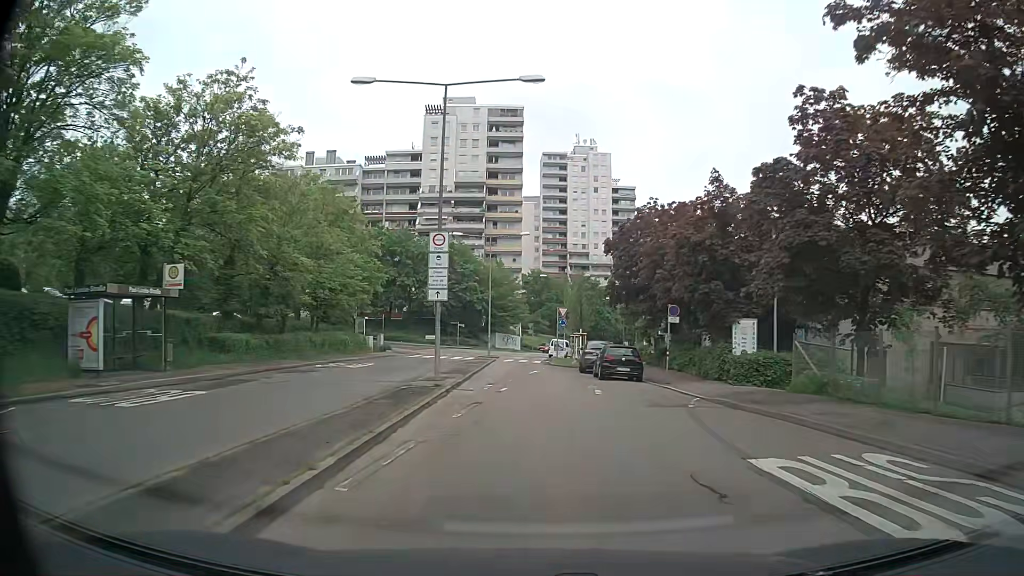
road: secondary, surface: asphalt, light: Day
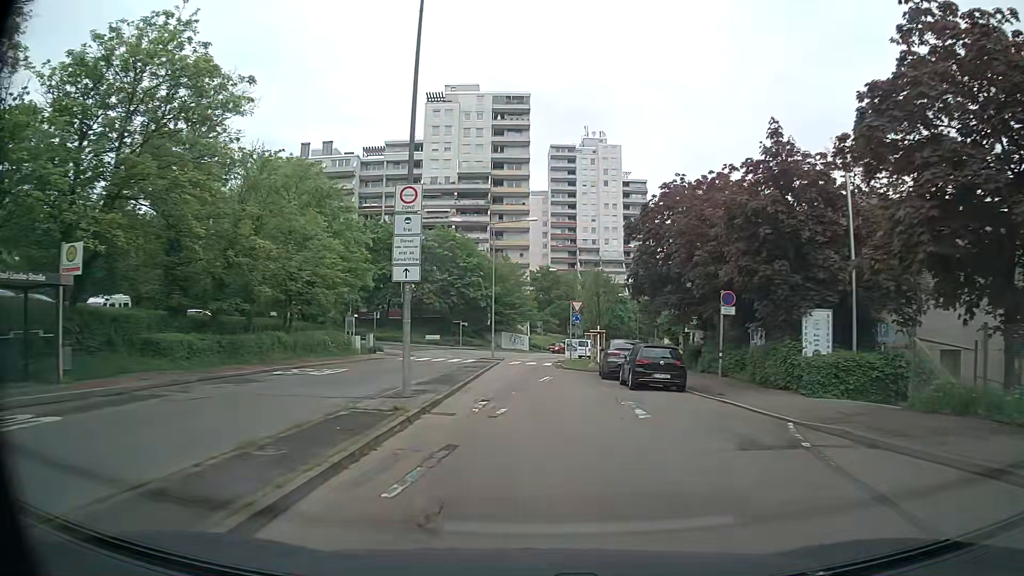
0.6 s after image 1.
(0.0, +6.2) m; 0°
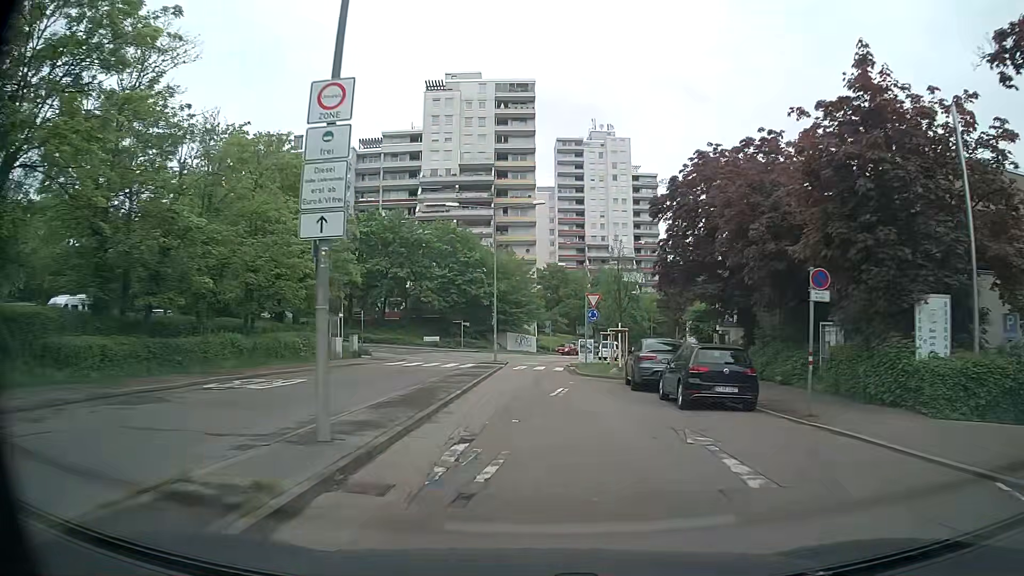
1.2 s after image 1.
(-0.1, +6.1) m; 0°
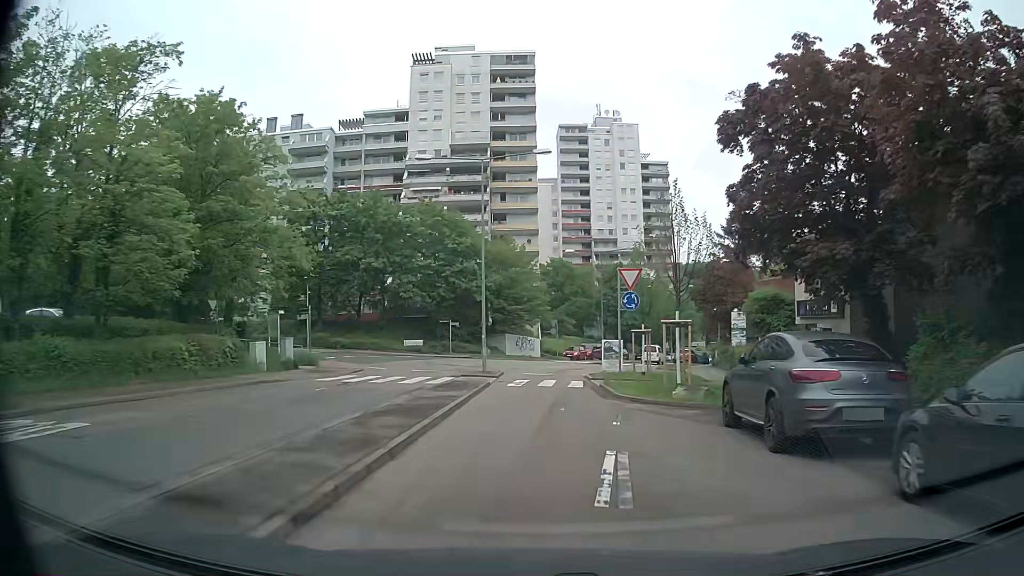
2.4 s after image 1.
(-0.1, +11.8) m; 0°
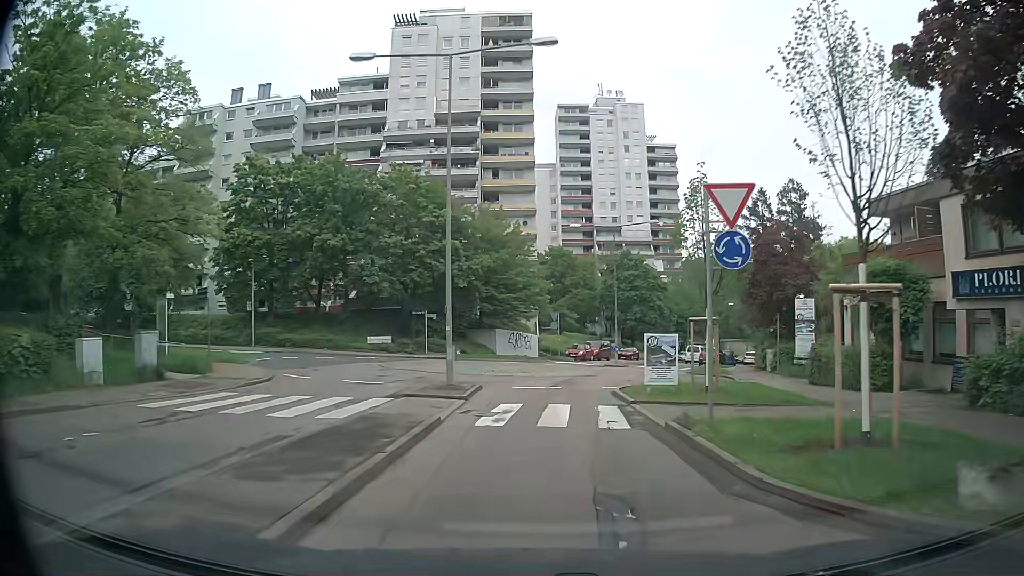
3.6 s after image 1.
(-0.1, +11.3) m; 0°
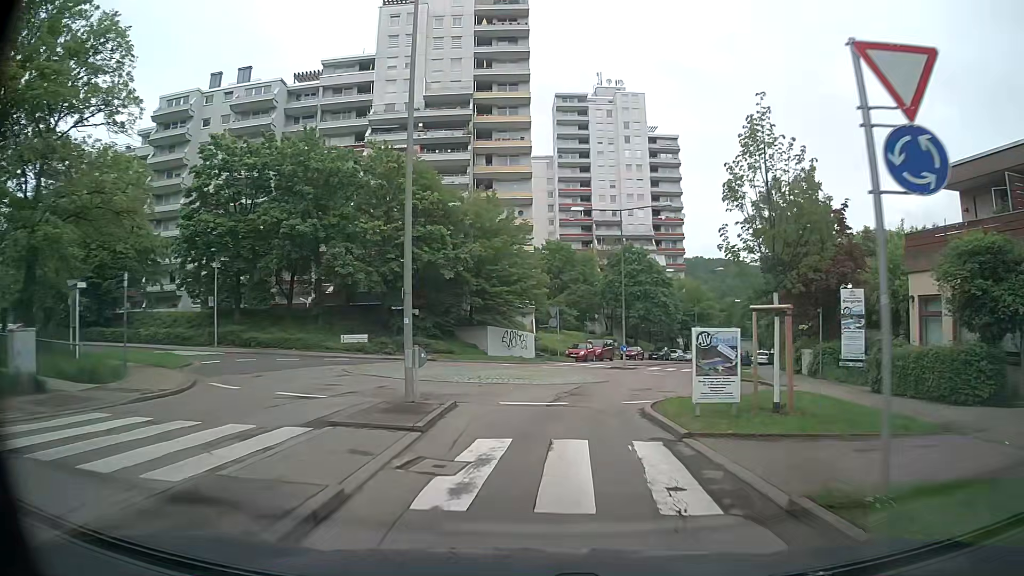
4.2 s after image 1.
(0.0, +5.5) m; +1°
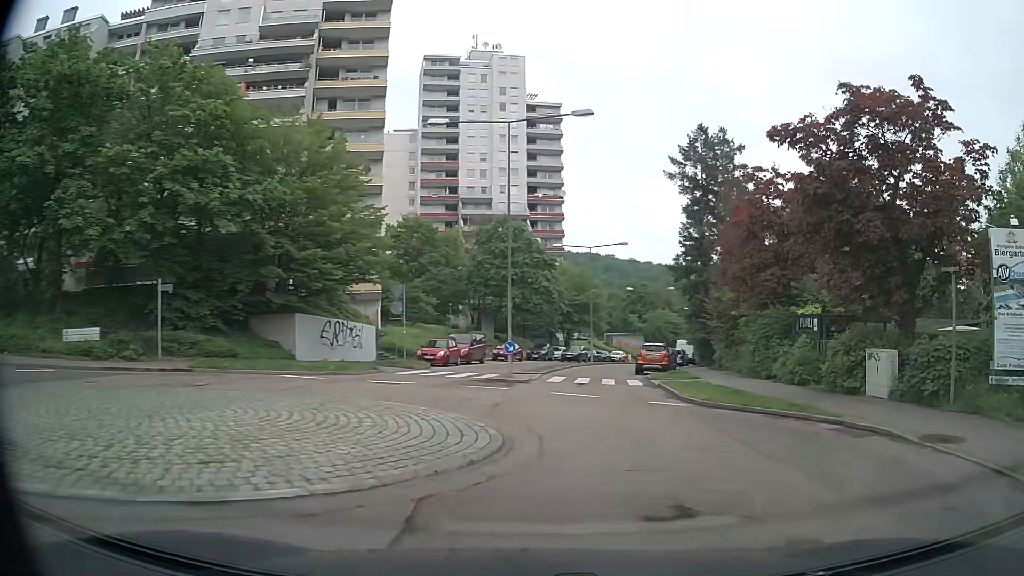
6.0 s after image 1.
(+0.9, +16.2) m; +10°
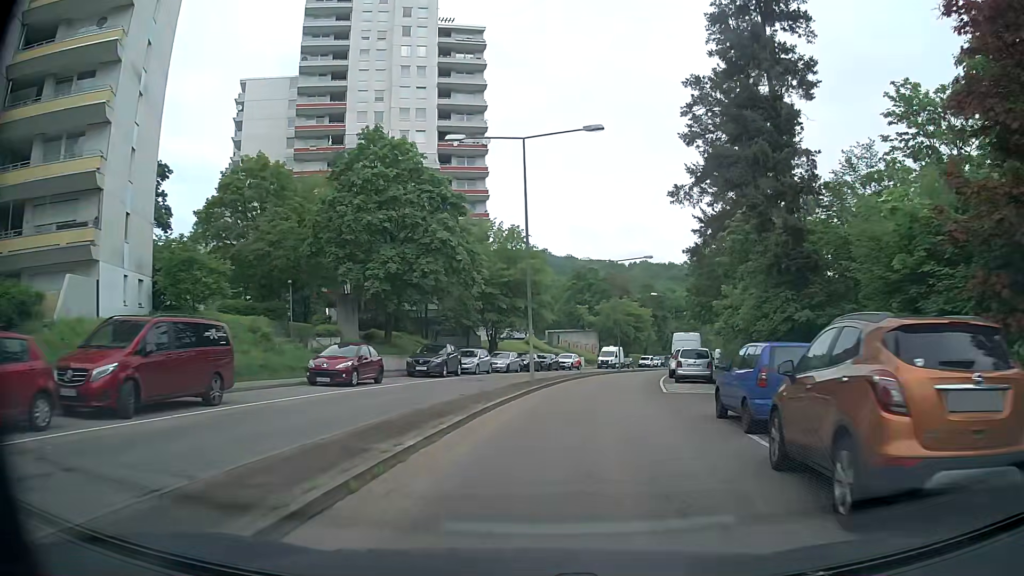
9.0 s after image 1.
(+2.9, +29.7) m; +6°
(0, +10) (+1, +20) (+3, +30) (+5, +40) (+7, +49) (+10, +59) (+13, +68) (+17, +78) (+20, +87) (+24, +96) m
